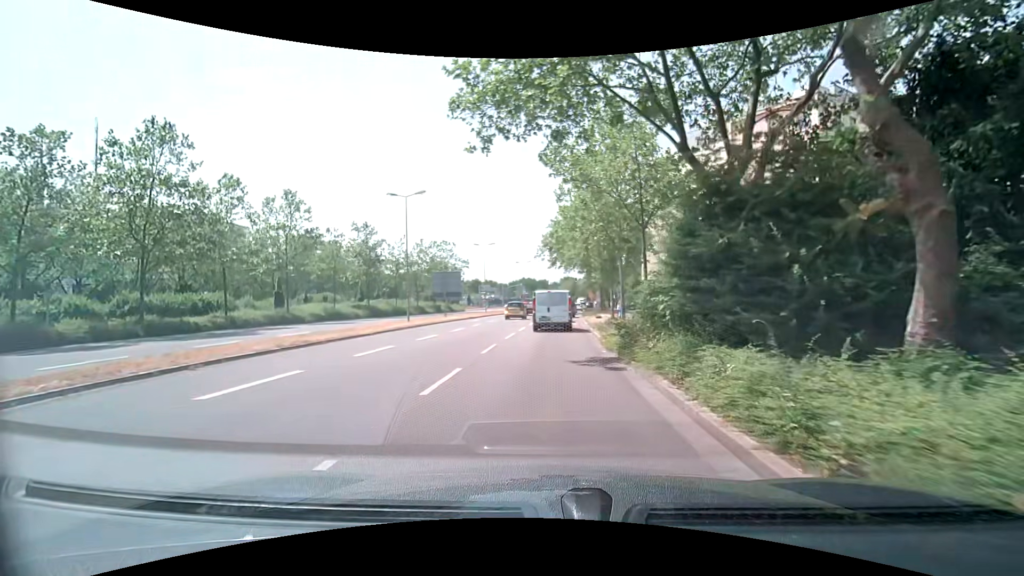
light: Day
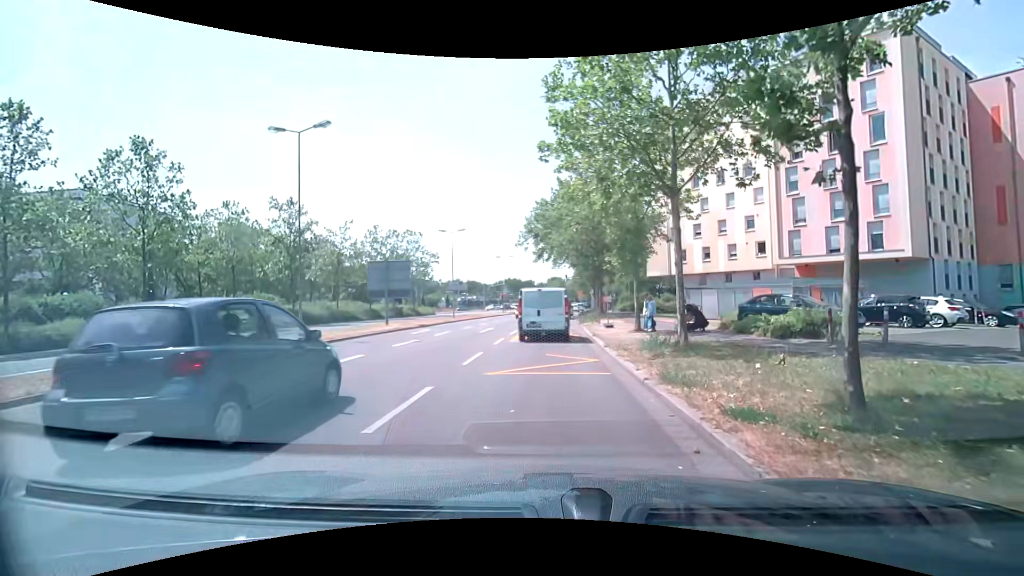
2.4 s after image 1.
(+0.2, +13.6) m; +1°
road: secondary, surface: asphalt
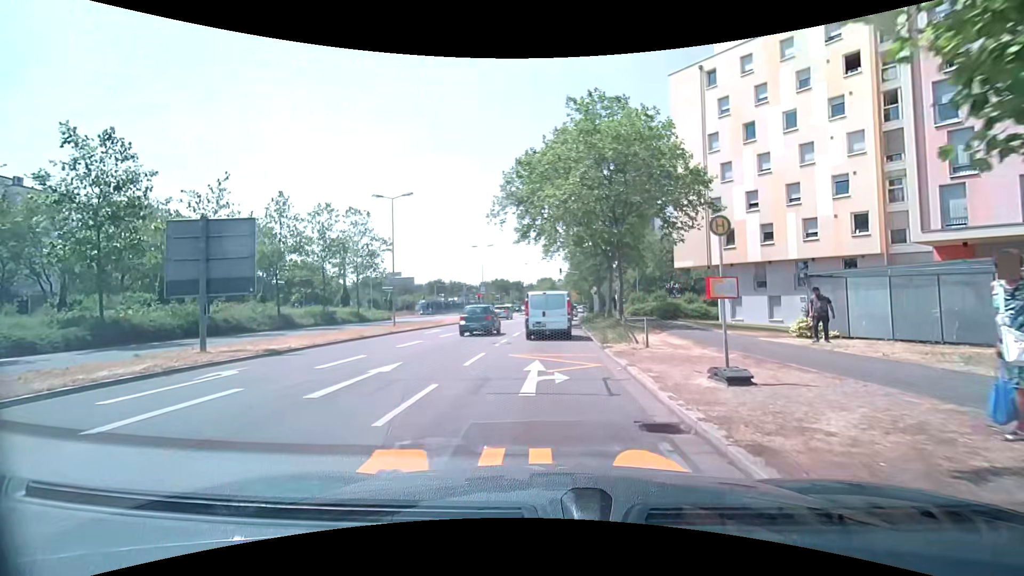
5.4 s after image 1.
(+0.5, +17.8) m; +2°
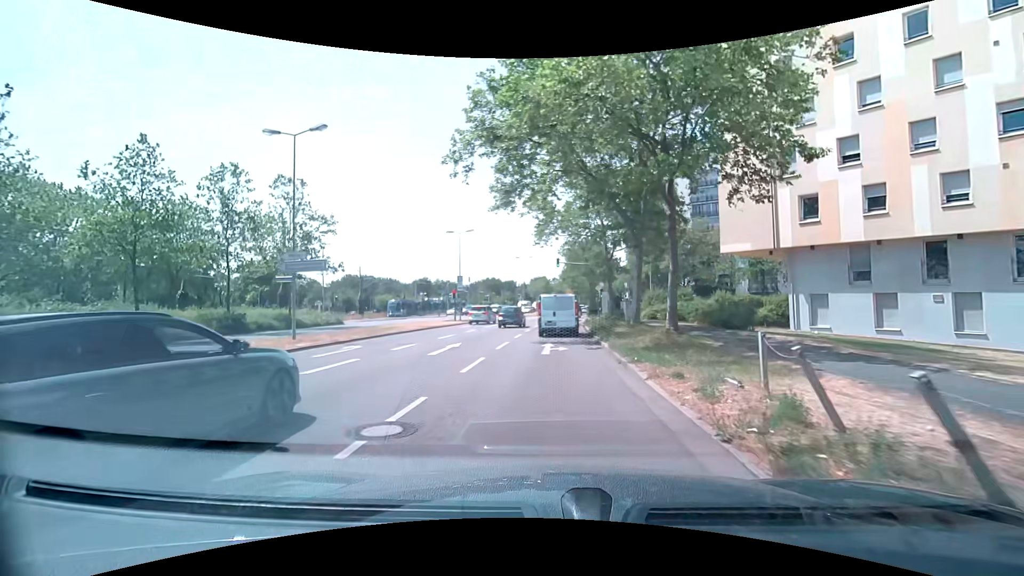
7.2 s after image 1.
(+0.2, +13.3) m; +1°
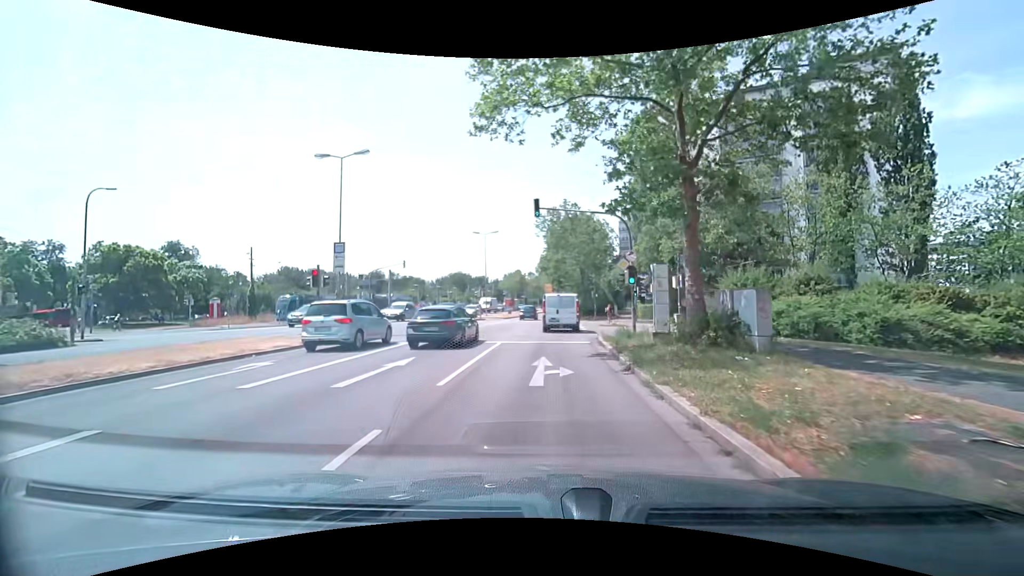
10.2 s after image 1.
(+0.4, +26.1) m; +3°
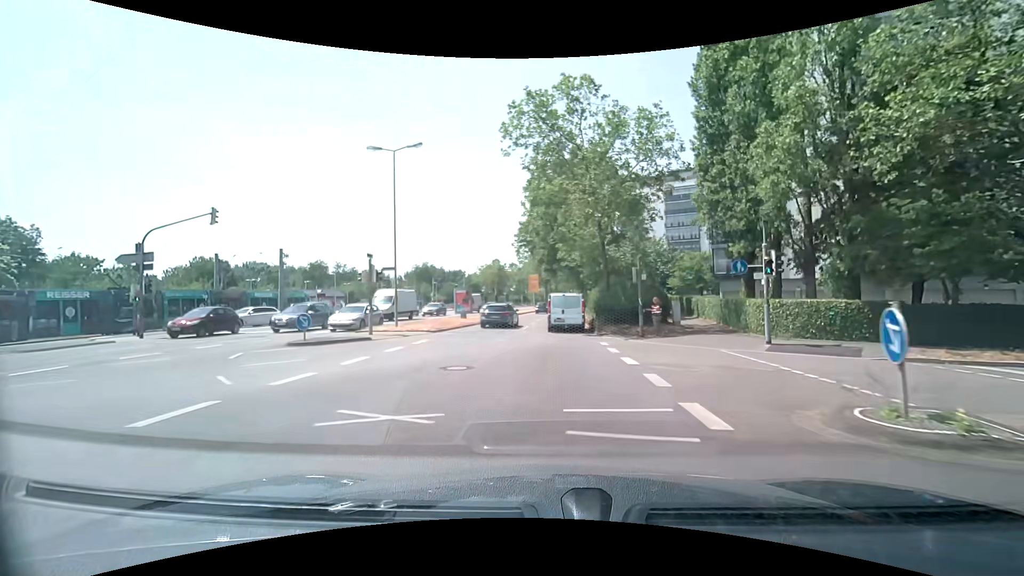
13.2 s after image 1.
(+0.4, +29.7) m; +2°
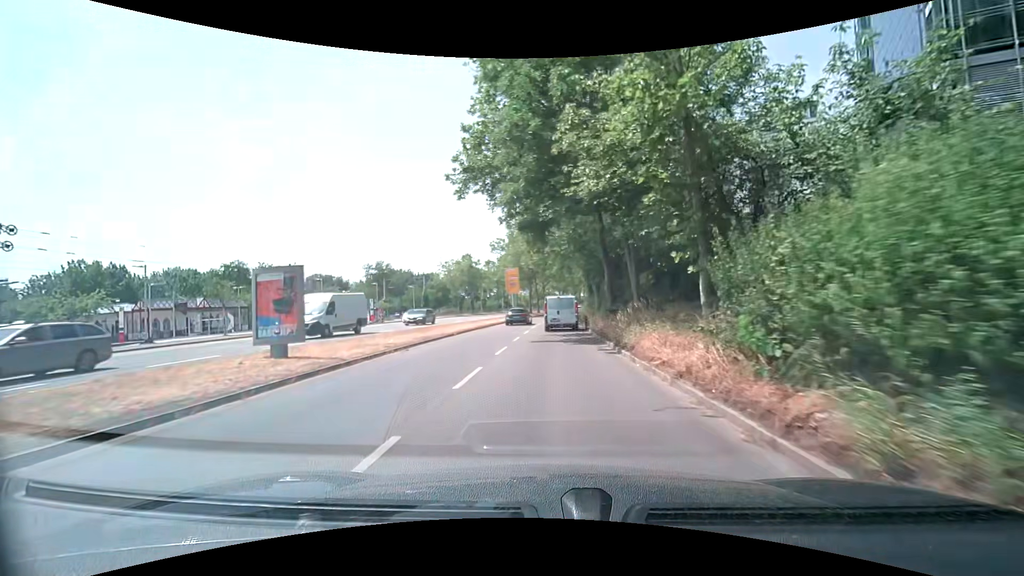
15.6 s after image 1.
(+0.1, +25.6) m; 0°
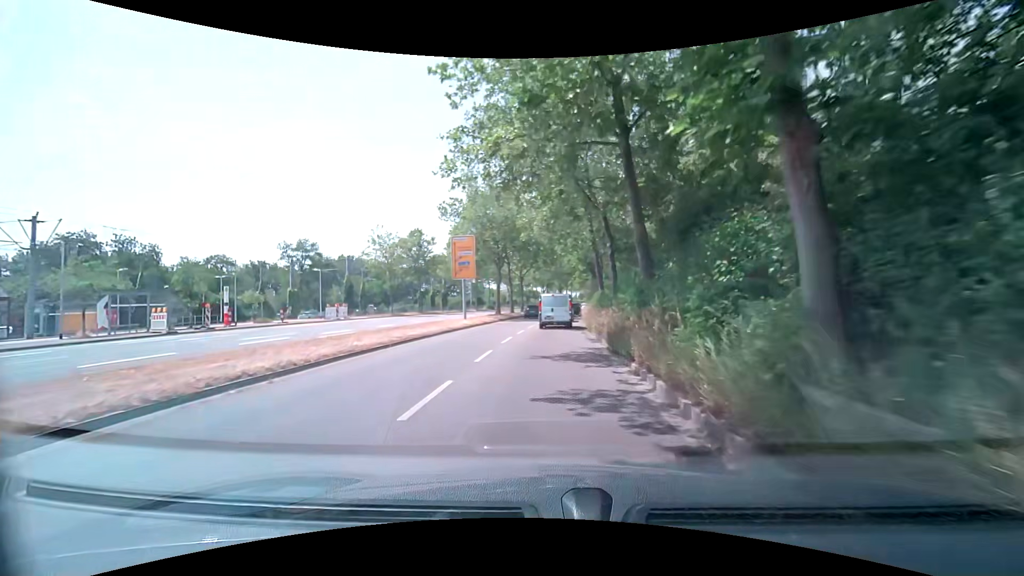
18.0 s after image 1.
(+0.6, +26.5) m; +2°
(0, +10) (0, +20) (+1, +30) (+2, +40) (+3, +50) (+4, +60) (+5, +70) (+6, +80) (+8, +90) (+10, +99) m
